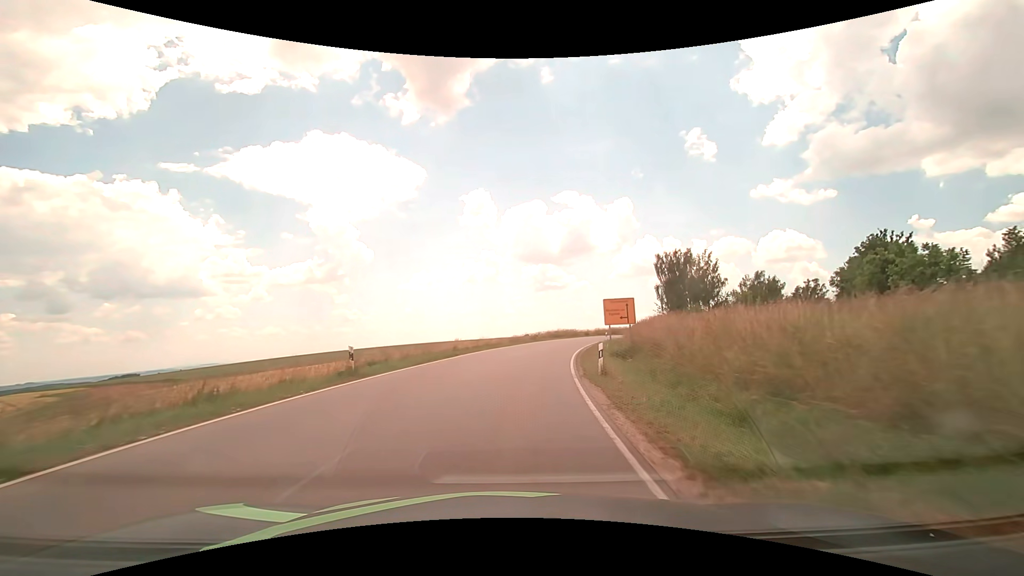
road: tertiary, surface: asphalt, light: Day
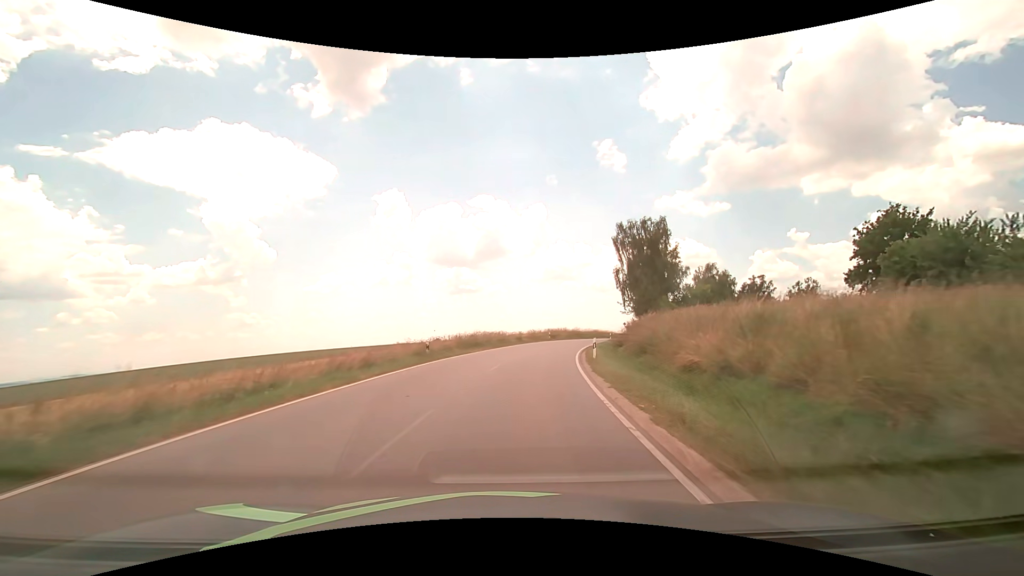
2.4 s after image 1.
(+2.7, +32.7) m; +10°
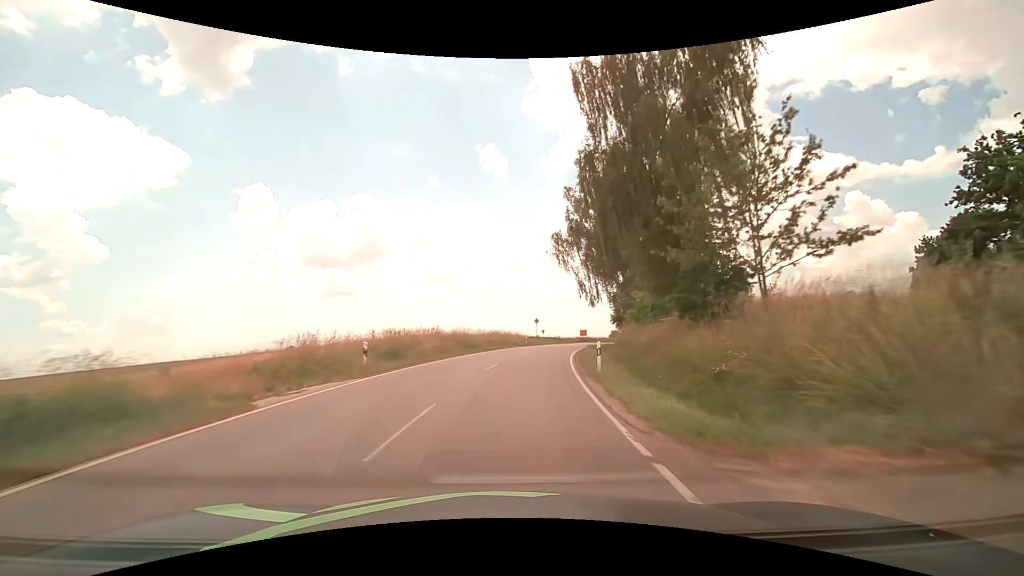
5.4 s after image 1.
(+5.8, +46.7) m; +14°
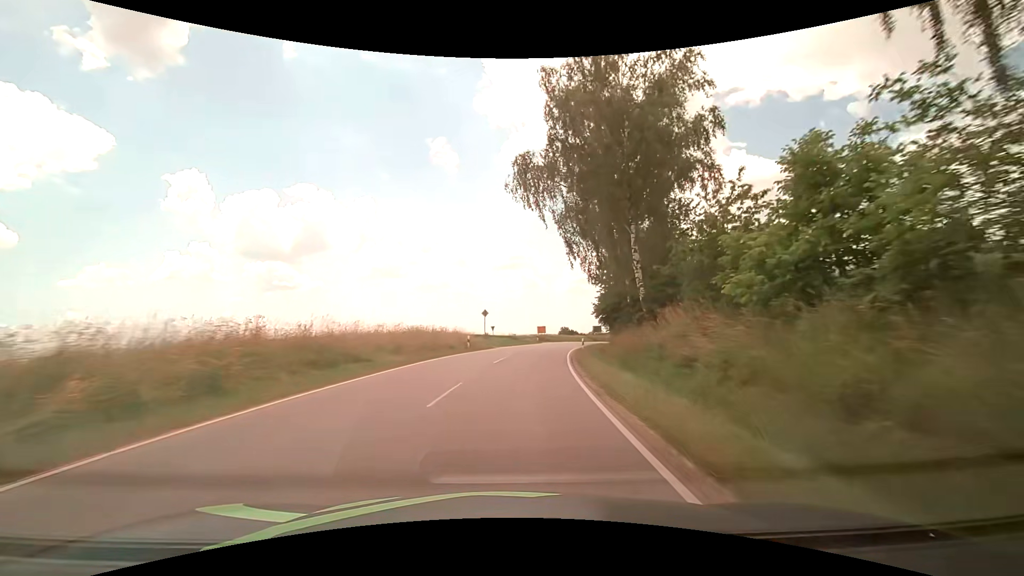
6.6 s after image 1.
(+1.0, +20.1) m; +6°
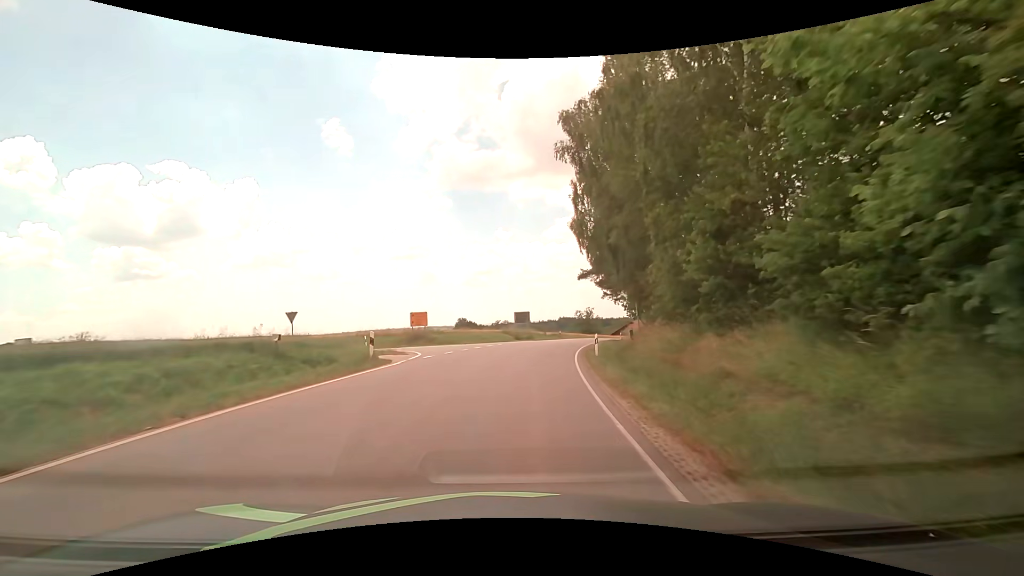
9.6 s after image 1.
(+4.2, +42.8) m; +11°
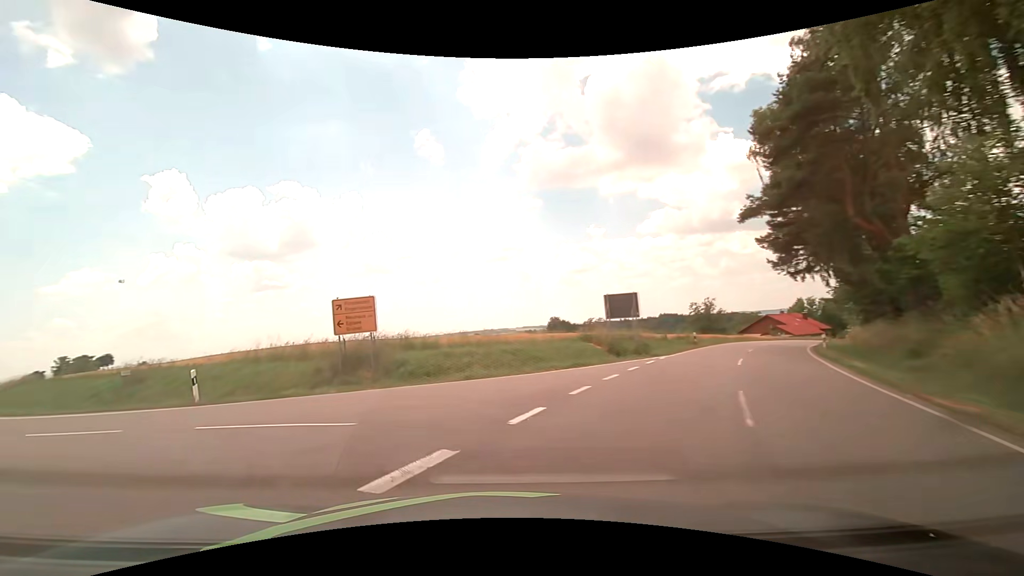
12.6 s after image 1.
(+1.3, +27.6) m; -8°
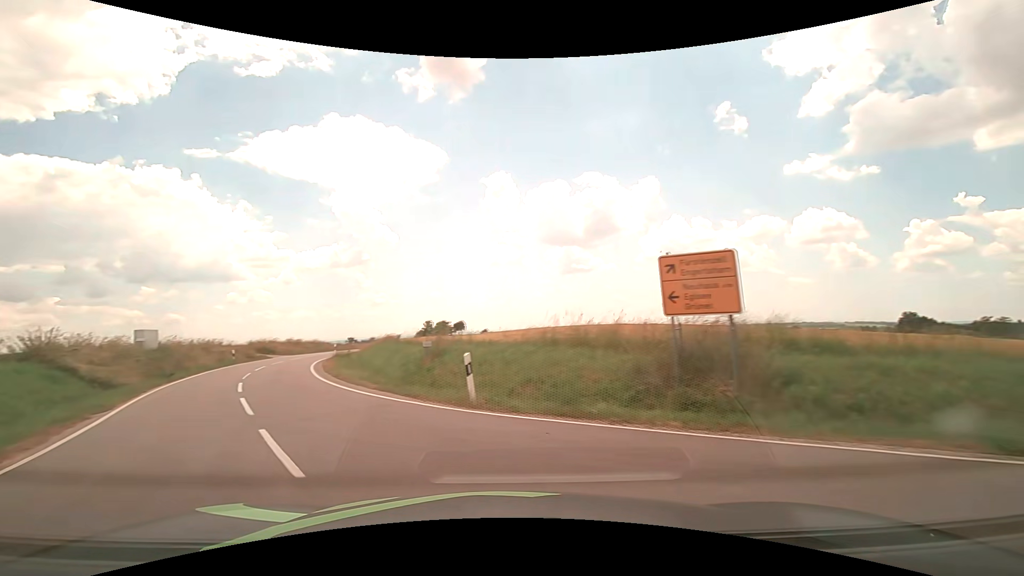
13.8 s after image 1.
(-2.2, +7.5) m; -33°
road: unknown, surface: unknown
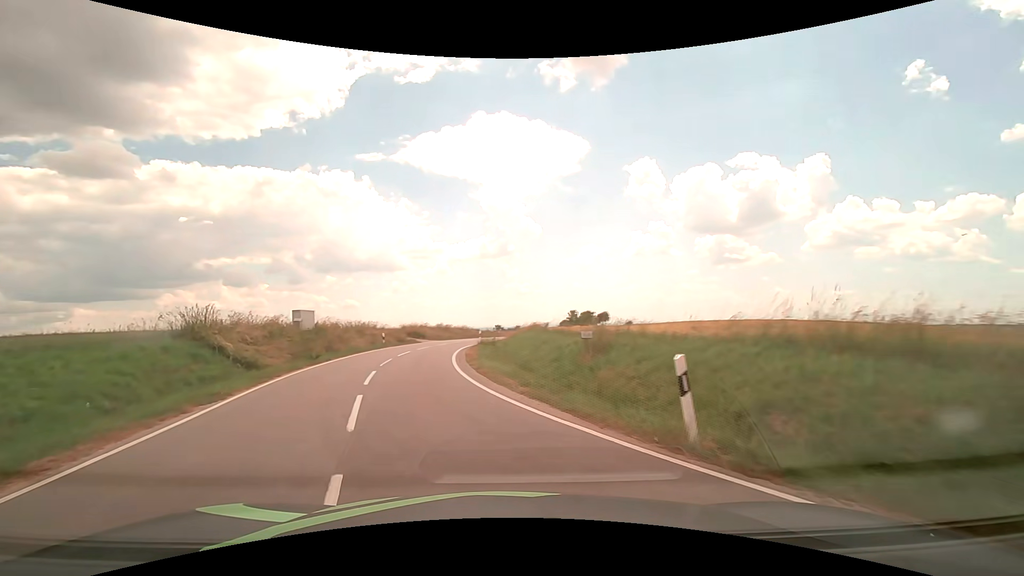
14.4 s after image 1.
(-0.7, +4.5) m; -17°
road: tertiary
(-1, +10) (-3, +20) (-4, +30) (-5, +40) (-4, +50) (-3, +60) (-2, +69) (0, +79) (+1, +89) (+3, +99) m
